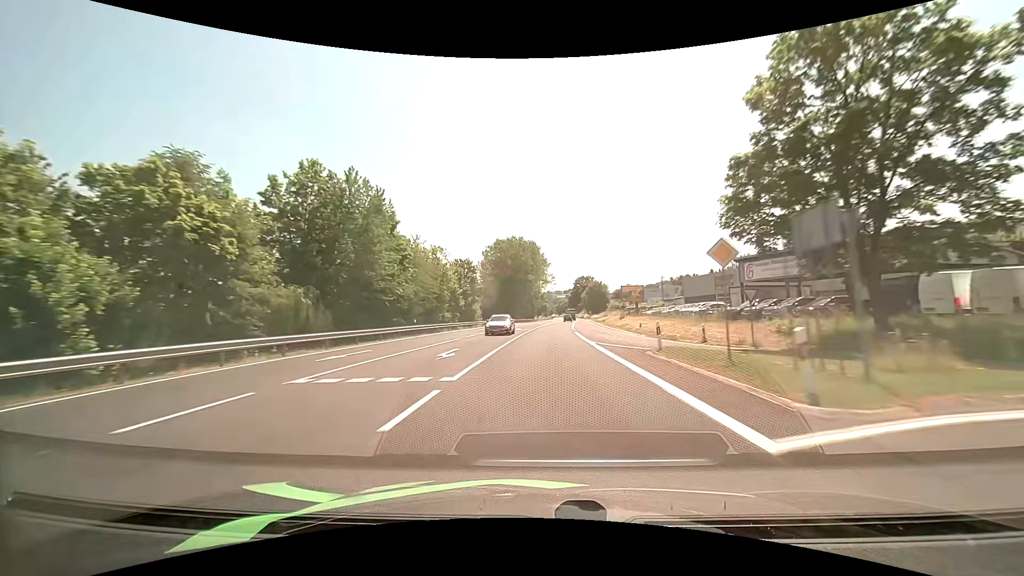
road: primary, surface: asphalt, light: Day
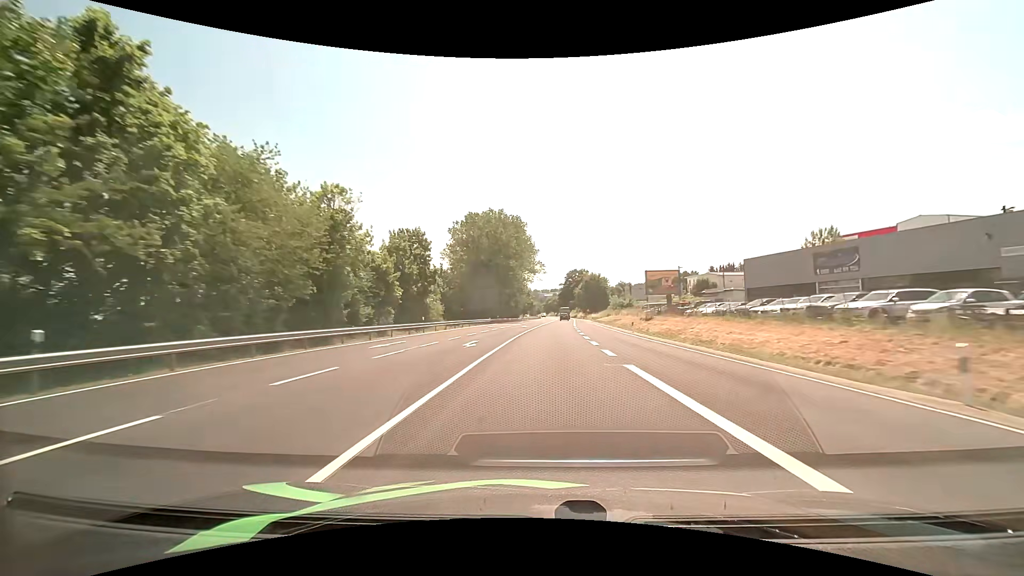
(+0.2, +30.1) m; +1°
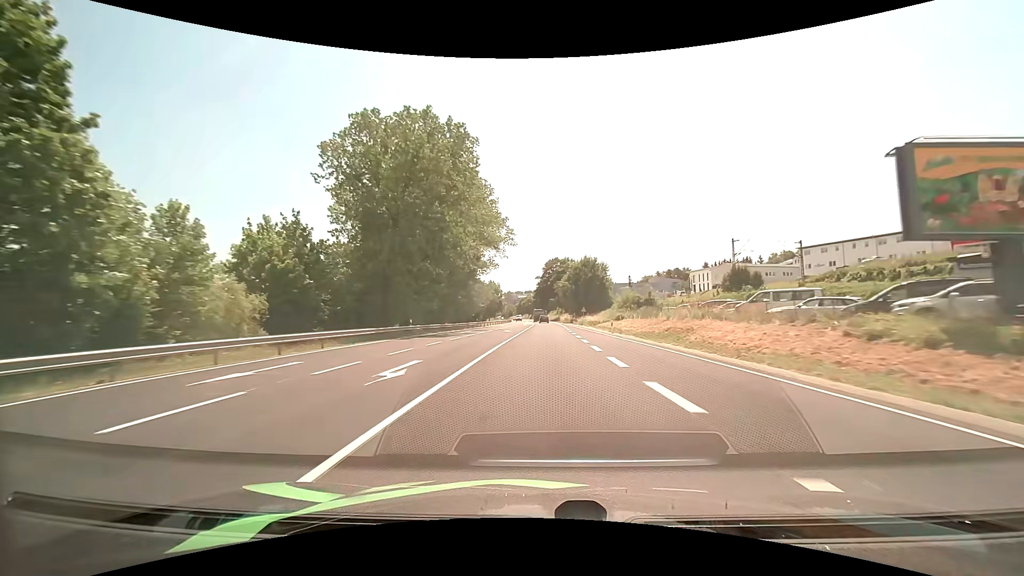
(+1.2, +45.6) m; +3°
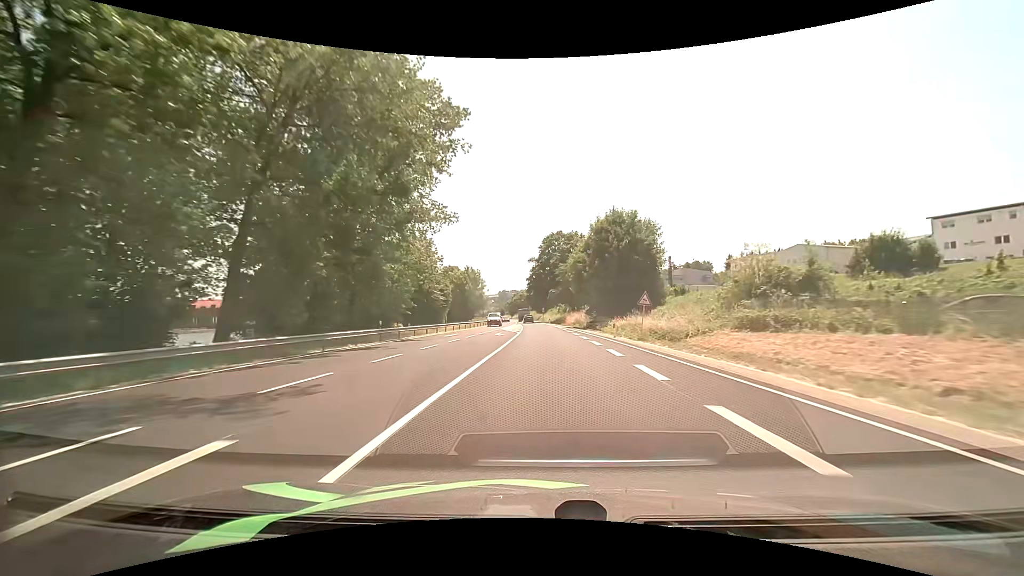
(+0.3, +44.8) m; 0°
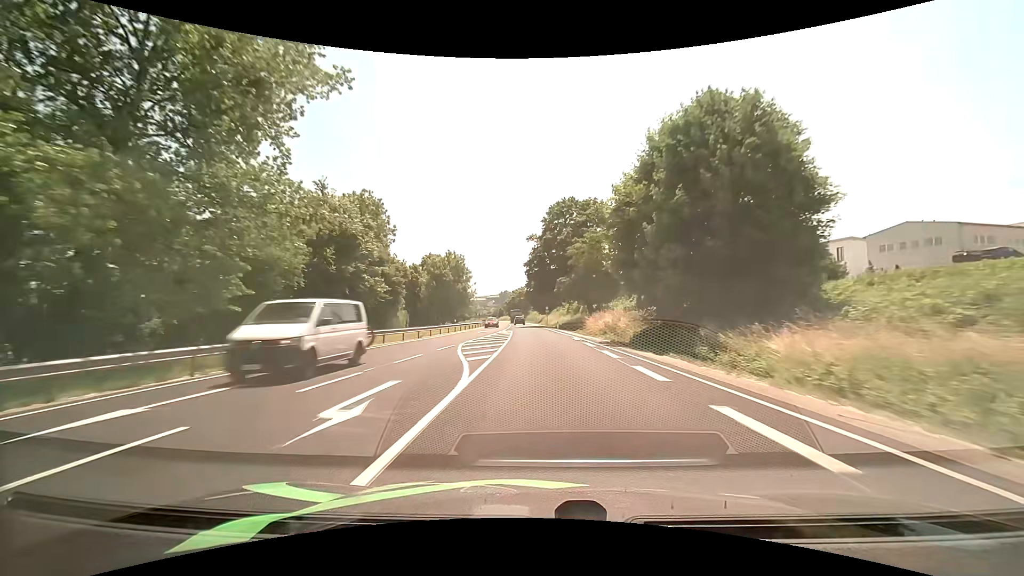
(0.0, +29.9) m; 0°
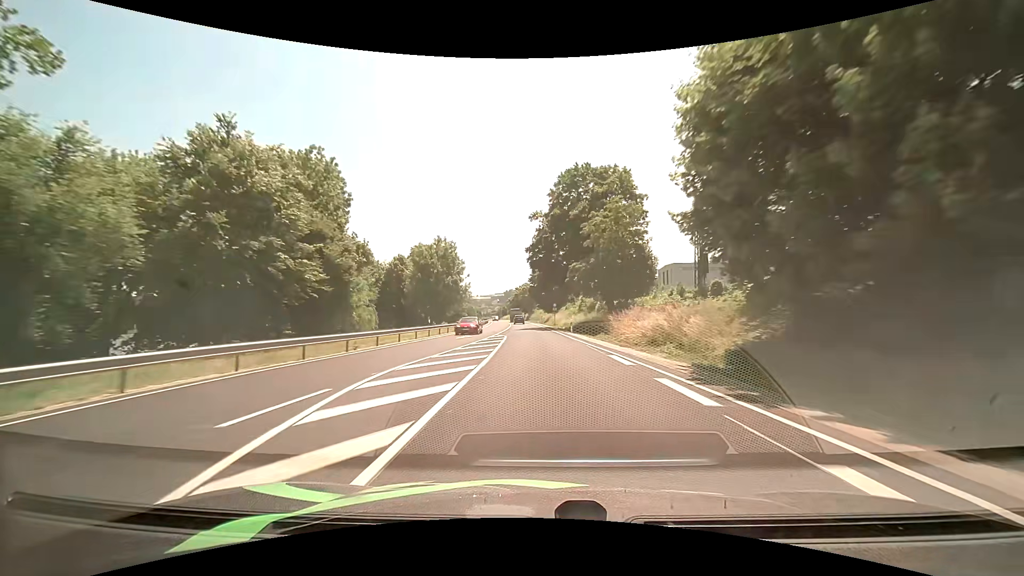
(0.0, +15.1) m; 0°
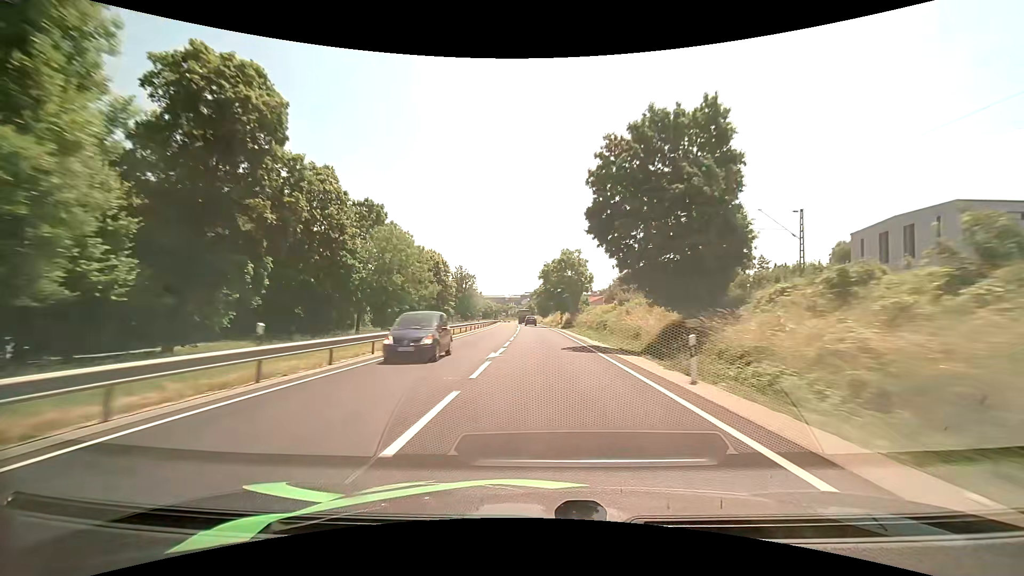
(-2.9, +76.3) m; -4°
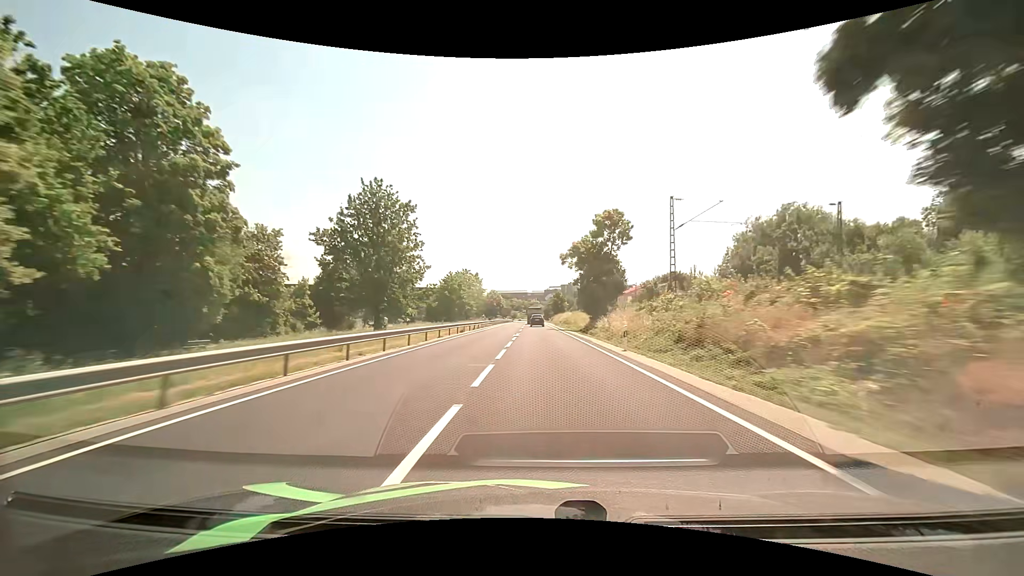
(-1.8, +79.9) m; -3°
(0, +10) (0, +20) (0, +30) (0, +40) (0, +50) (-1, +60) (-1, +70) (-1, +80) (-1, +90) (-1, +100) m
